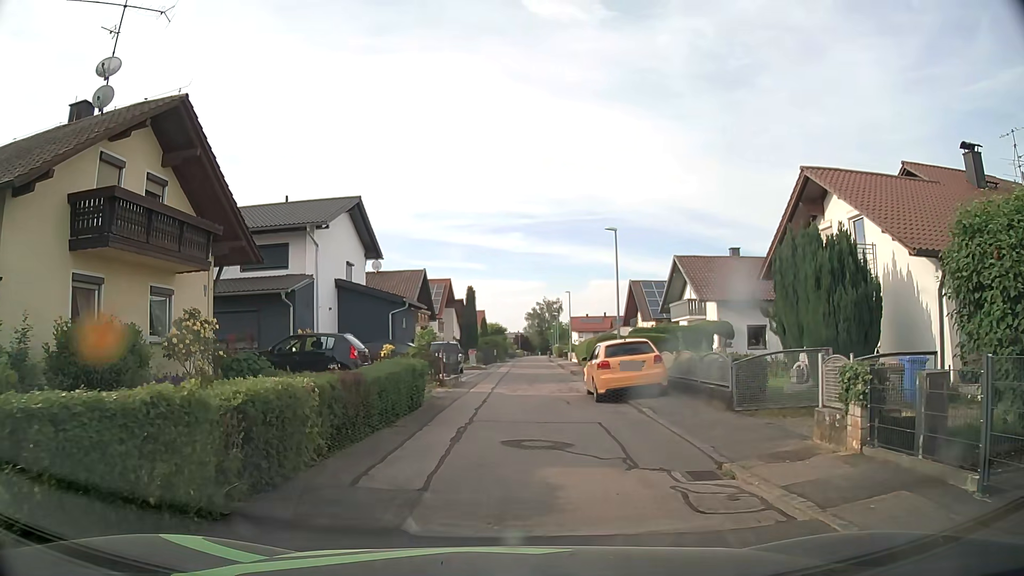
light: Day
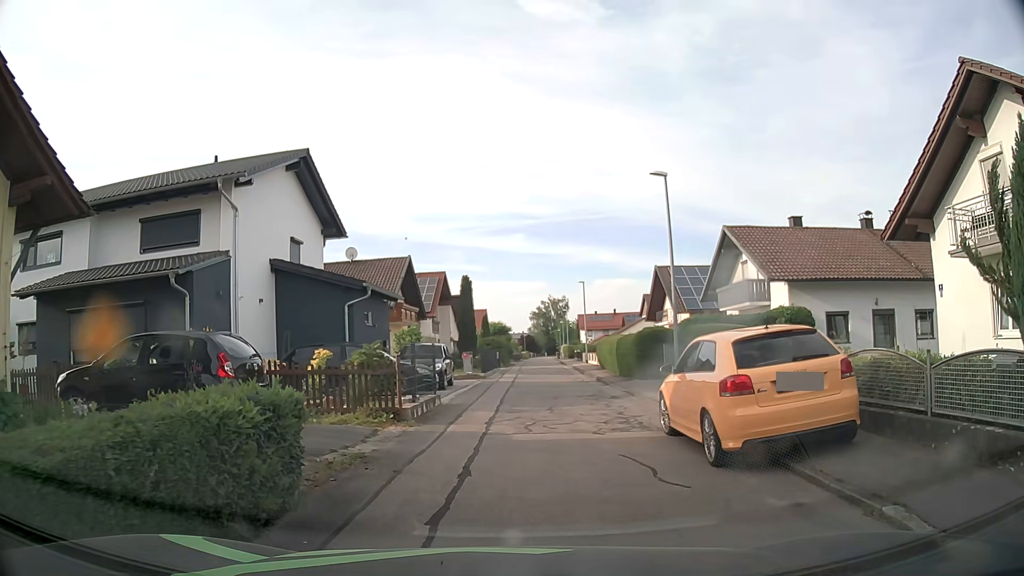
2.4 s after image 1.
(-0.1, +8.8) m; 0°
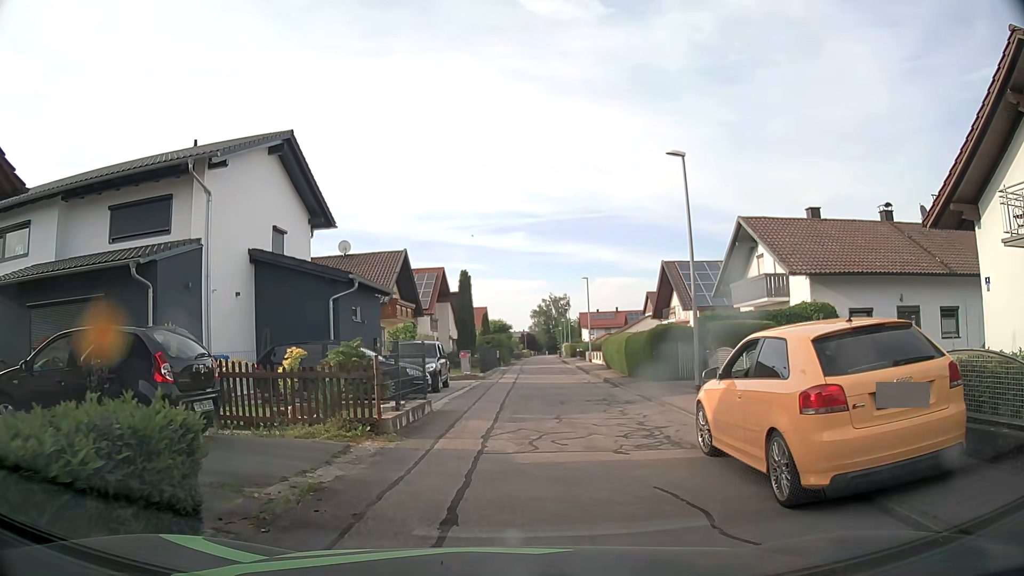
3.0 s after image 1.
(-0.1, +1.9) m; -2°
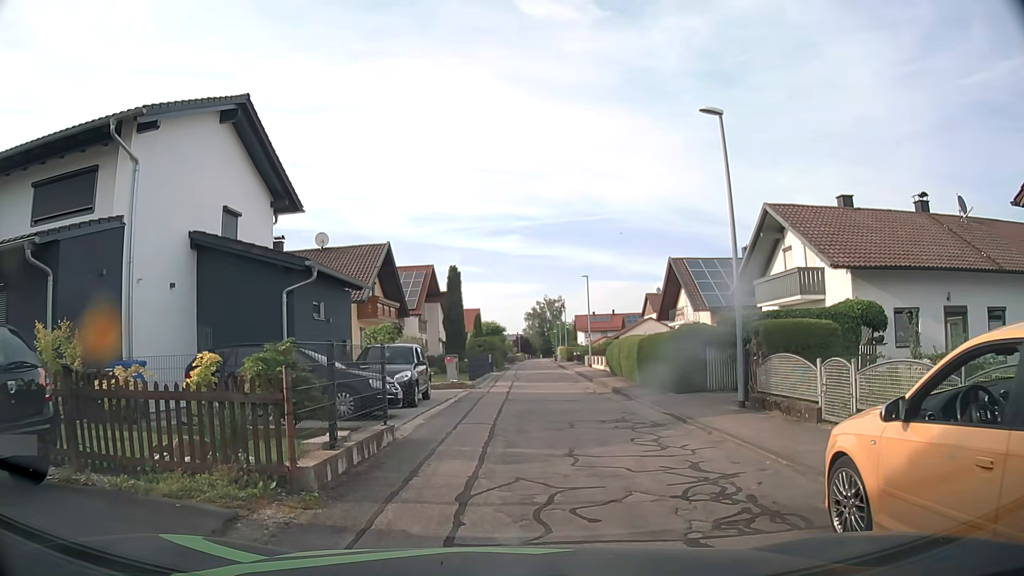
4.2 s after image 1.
(+0.1, +3.7) m; +1°
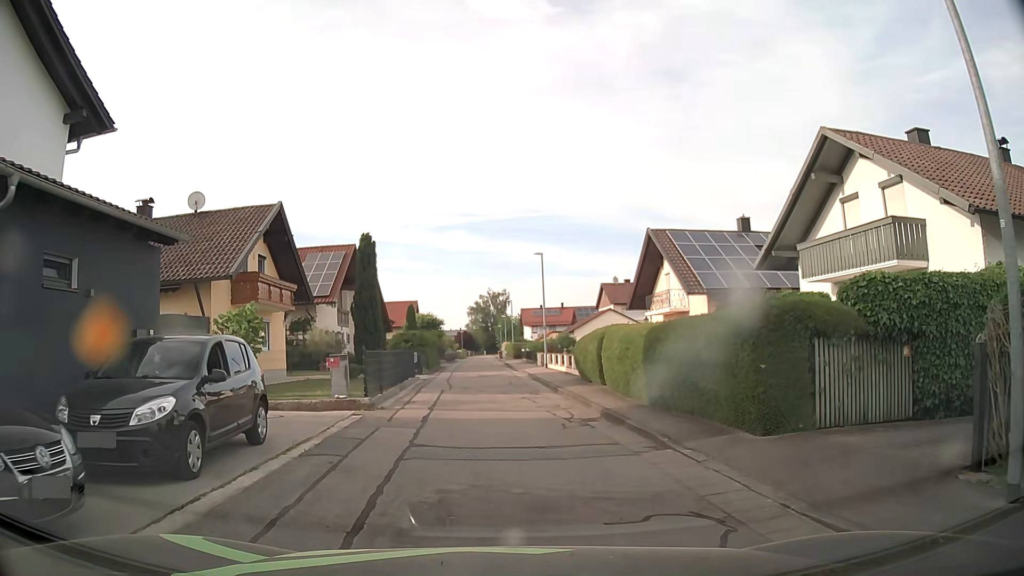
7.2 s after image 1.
(+0.4, +9.3) m; +4°
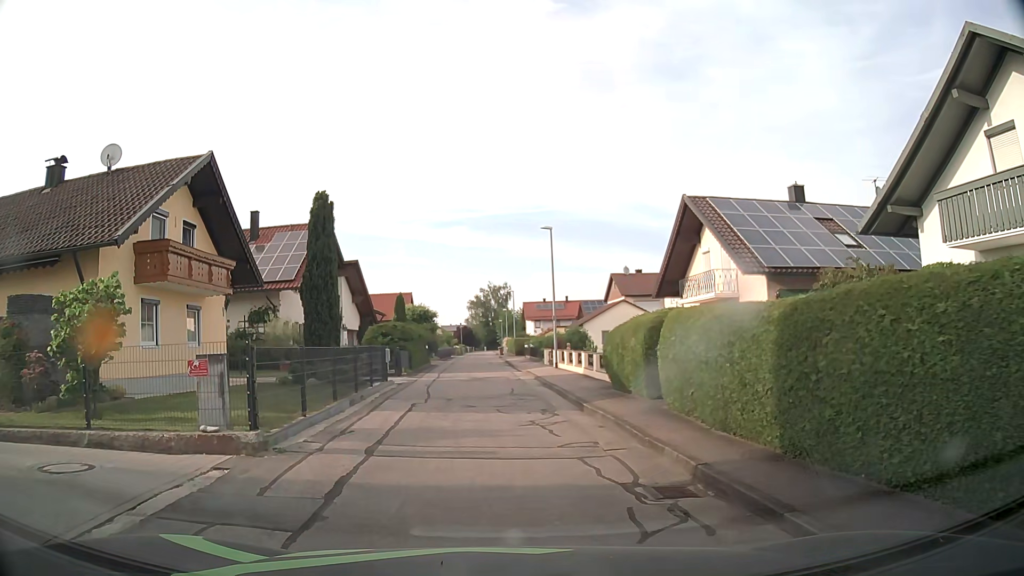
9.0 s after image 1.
(0.0, +6.8) m; 0°
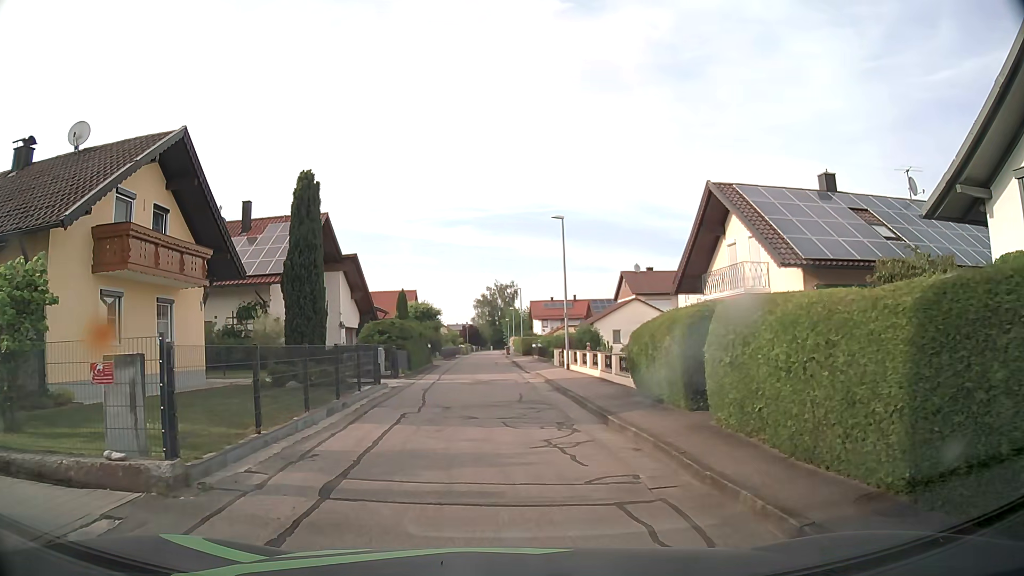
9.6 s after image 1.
(0.0, +2.4) m; -1°
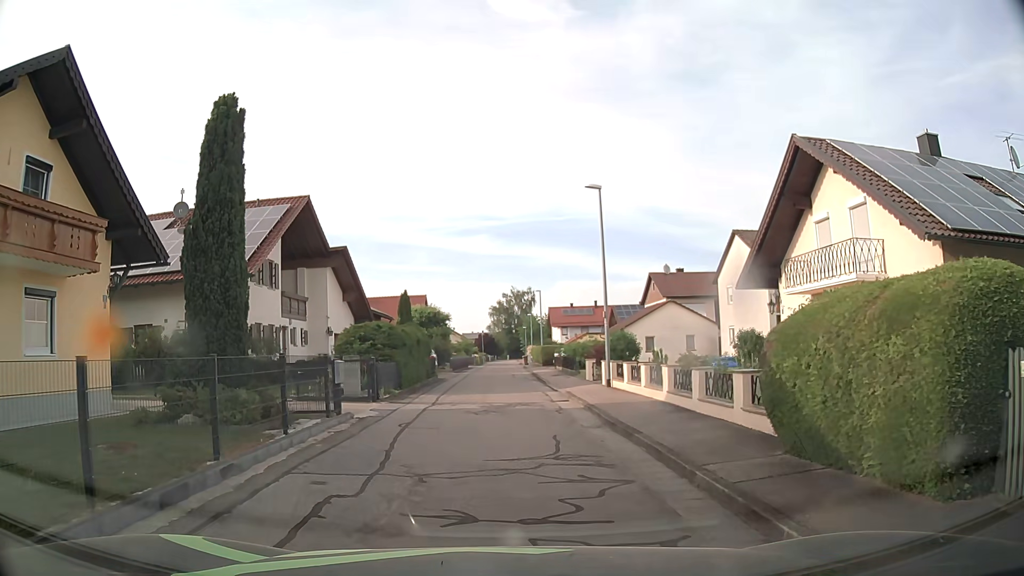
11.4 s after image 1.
(0.0, +6.6) m; -1°
